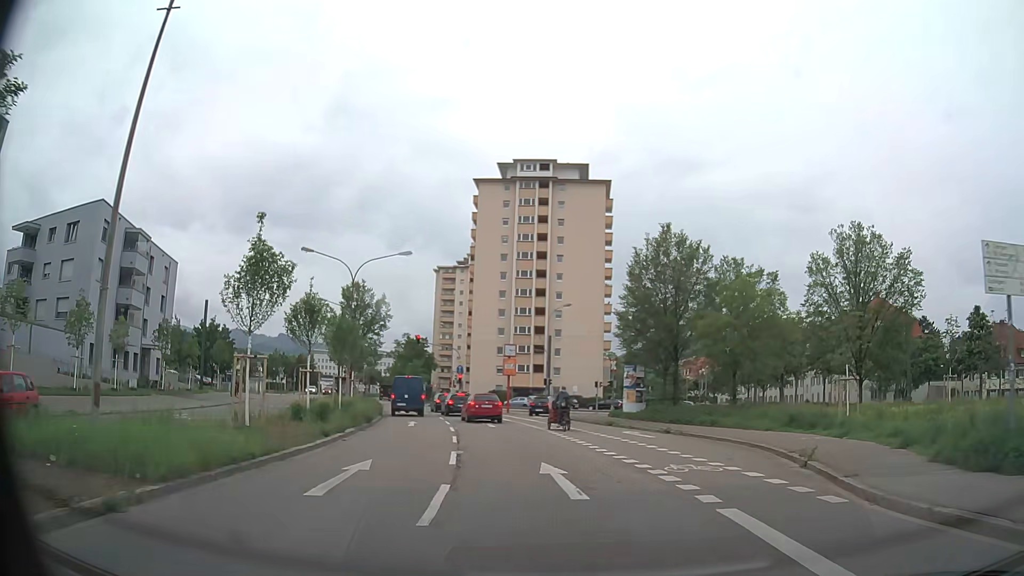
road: secondary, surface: asphalt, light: Day
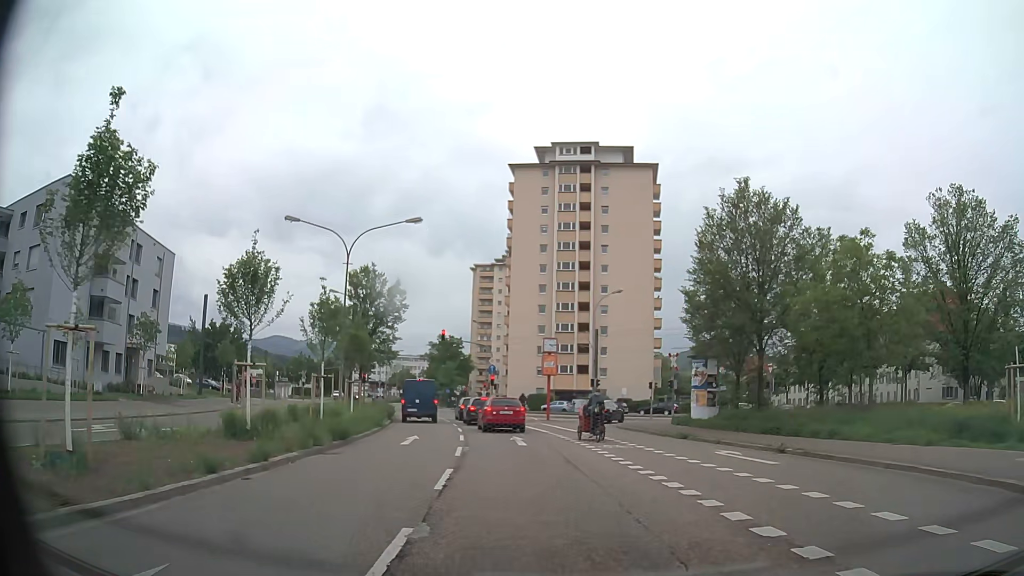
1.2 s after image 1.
(-0.3, +8.8) m; -4°
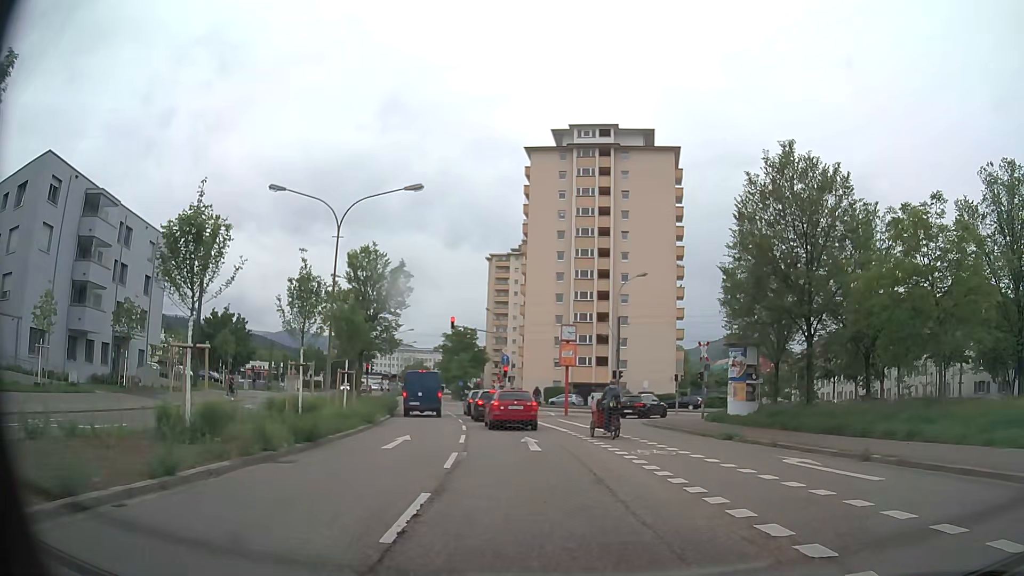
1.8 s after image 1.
(-0.1, +4.1) m; -2°
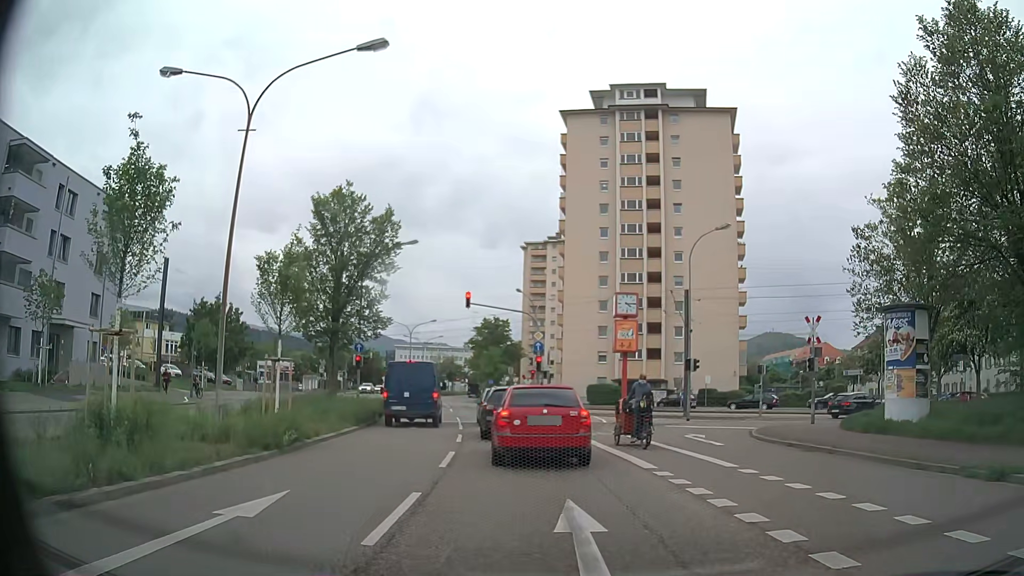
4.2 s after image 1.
(-0.3, +11.8) m; -4°
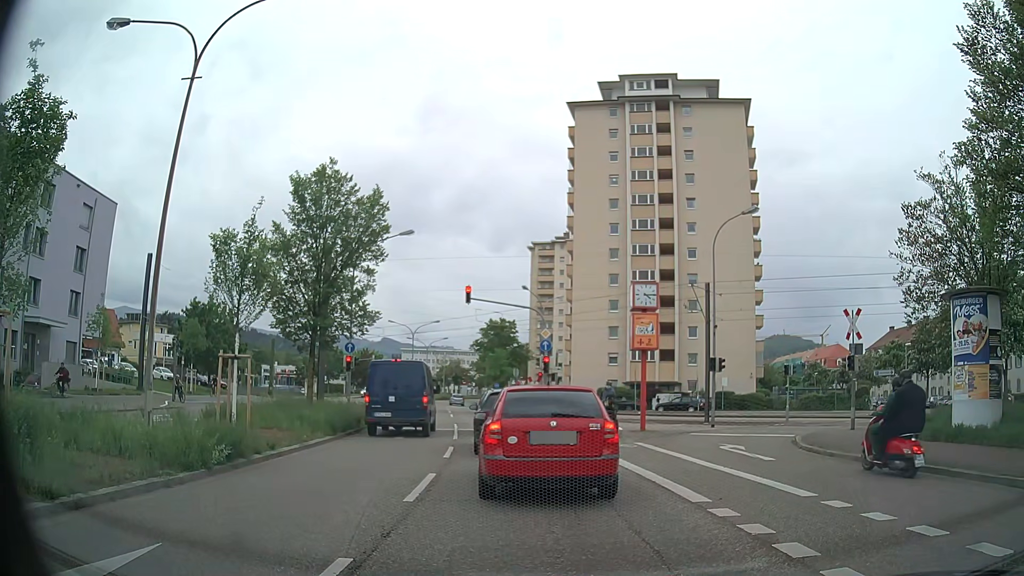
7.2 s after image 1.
(0.0, +3.2) m; -1°
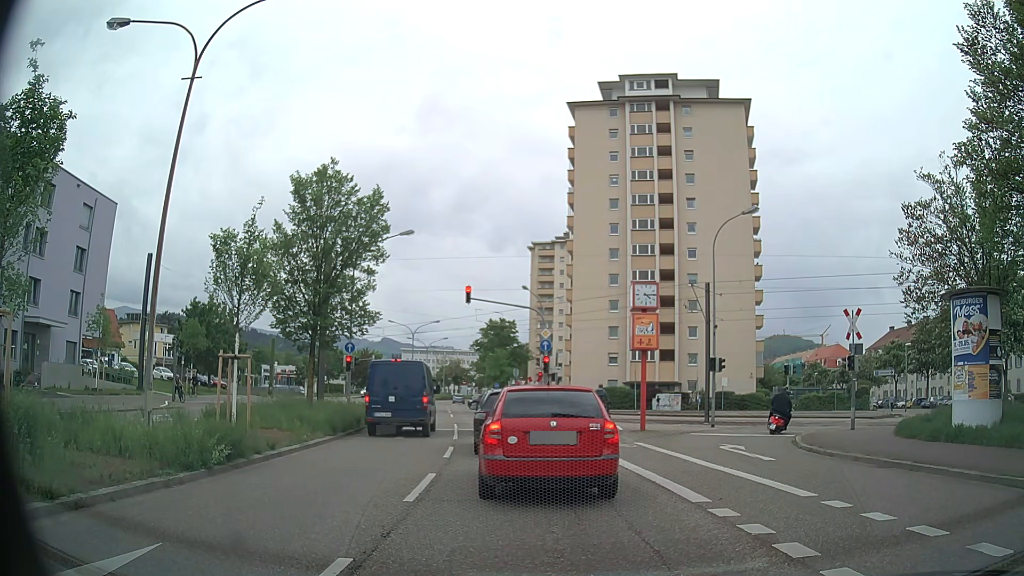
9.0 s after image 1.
(0.0, 0.0) m; 0°
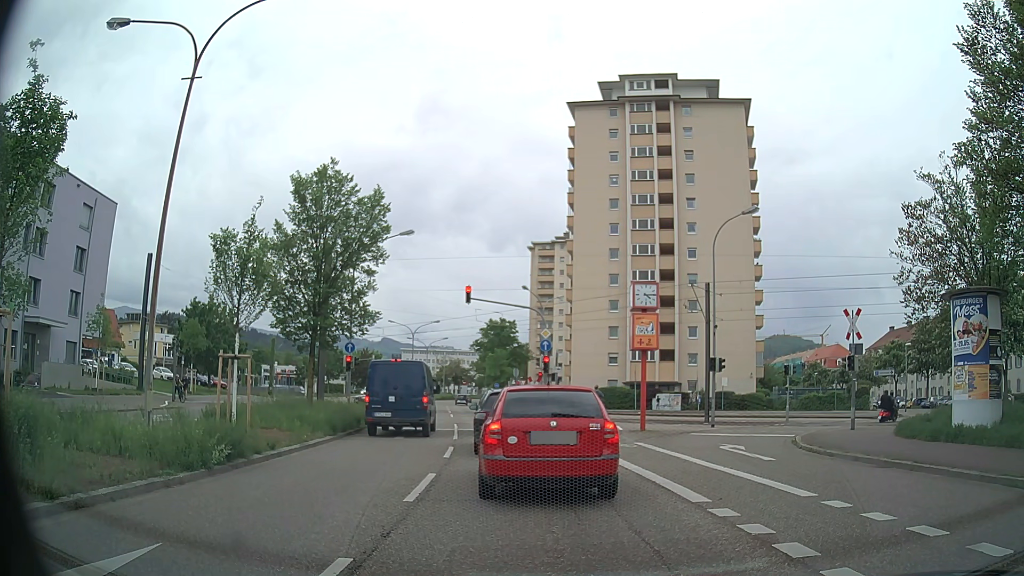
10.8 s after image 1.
(0.0, 0.0) m; 0°
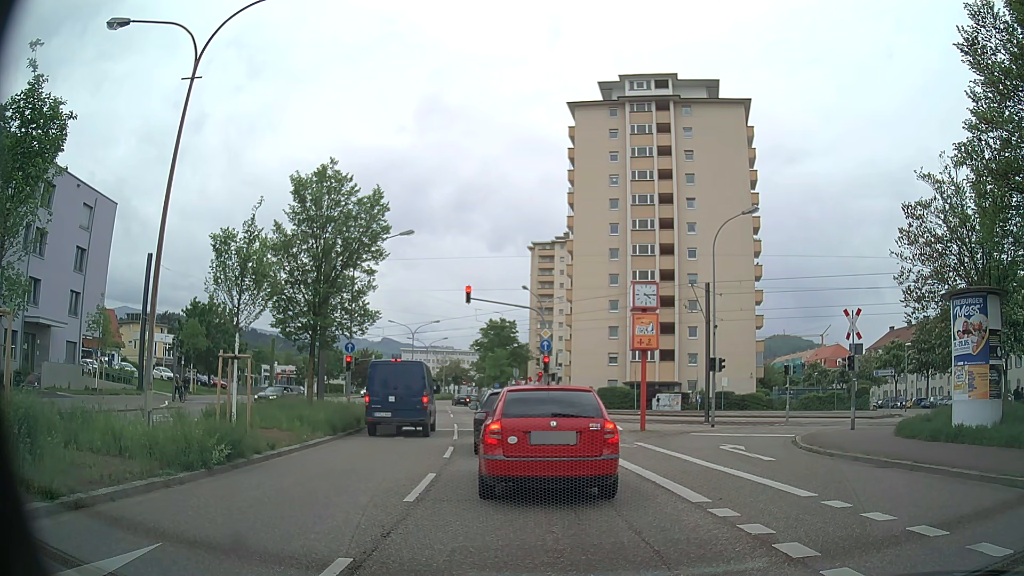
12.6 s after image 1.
(0.0, 0.0) m; 0°
(0, +10) (-1, +20) (-2, +30) (-3, +40) (-5, +50) (-6, +60) (-8, +69) (-9, +79) (-11, +89) (-12, +99) m
